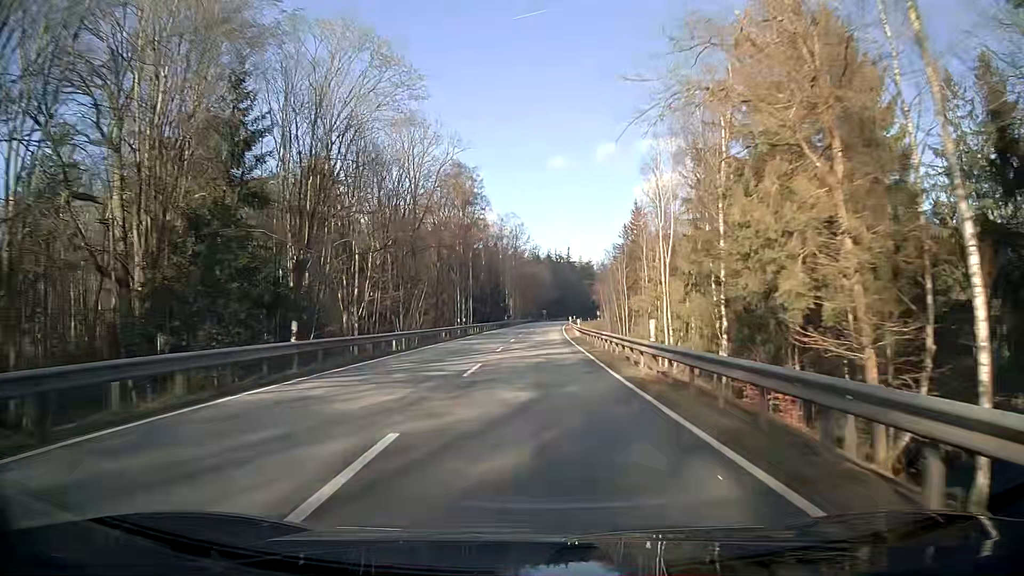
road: secondary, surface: asphalt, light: Day
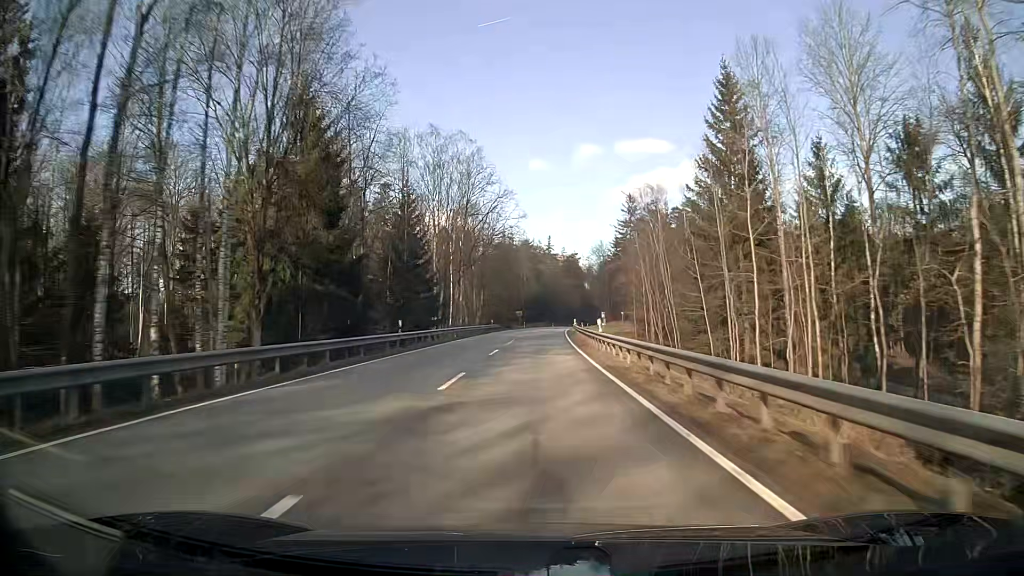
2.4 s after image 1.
(+1.0, +63.0) m; +2°
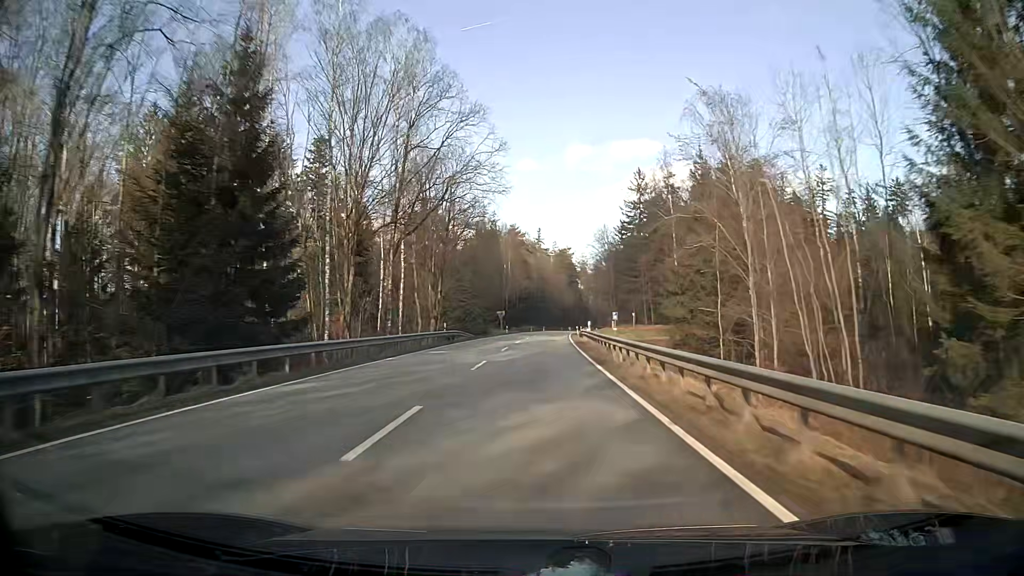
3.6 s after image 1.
(+0.3, +31.6) m; +1°
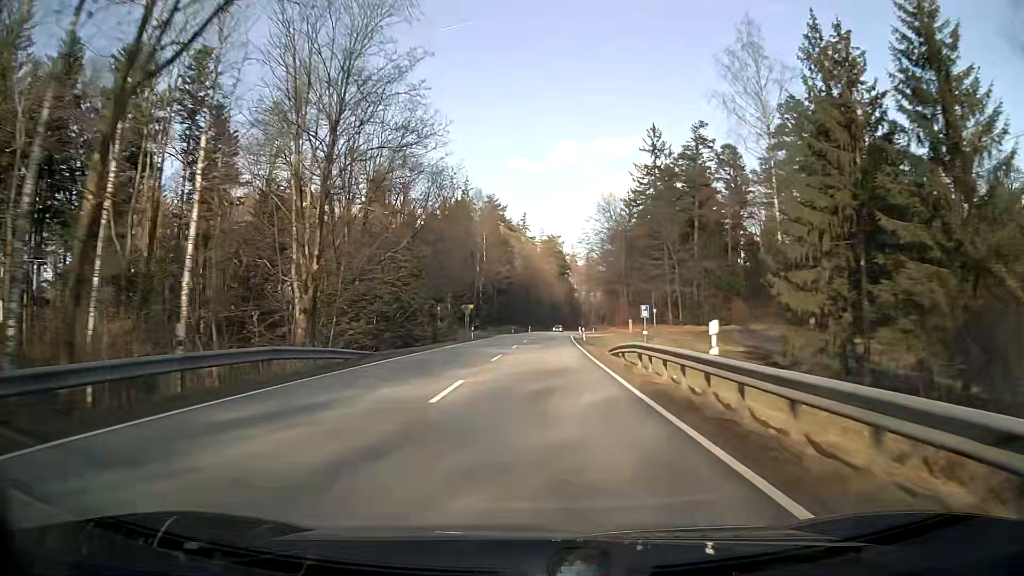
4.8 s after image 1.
(+0.4, +31.6) m; +2°
